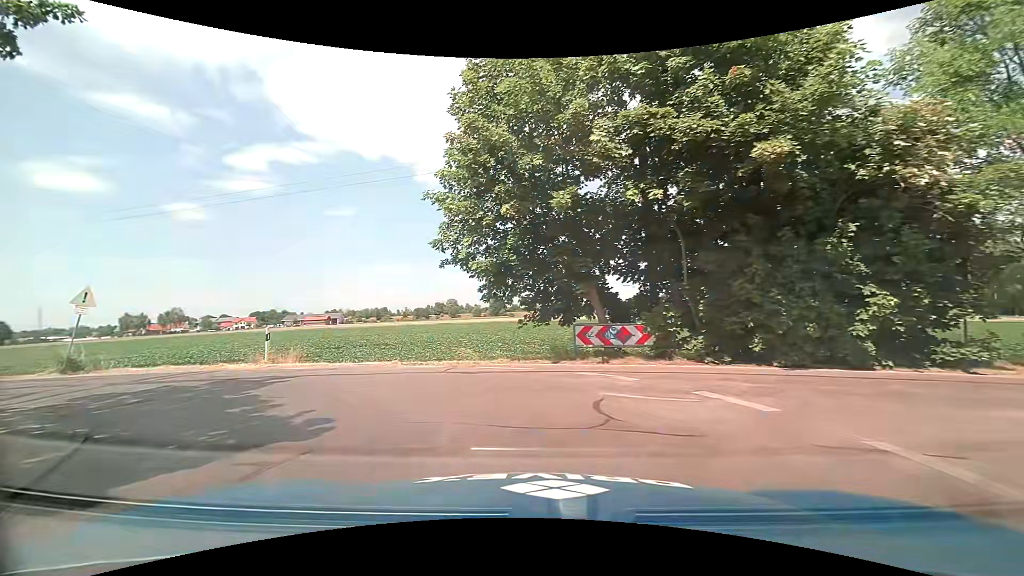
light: Day
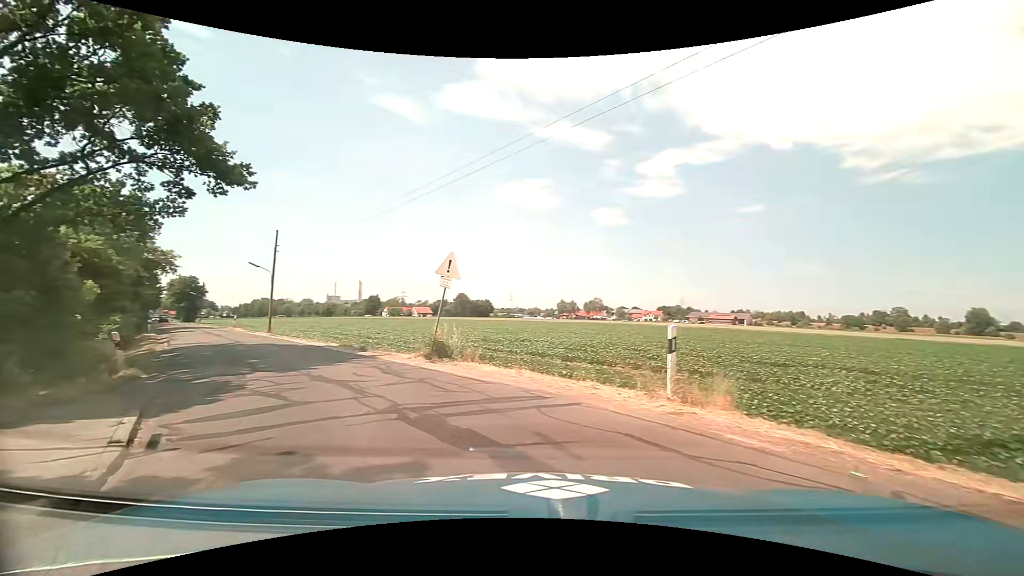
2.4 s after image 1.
(-3.4, +9.6) m; -43°
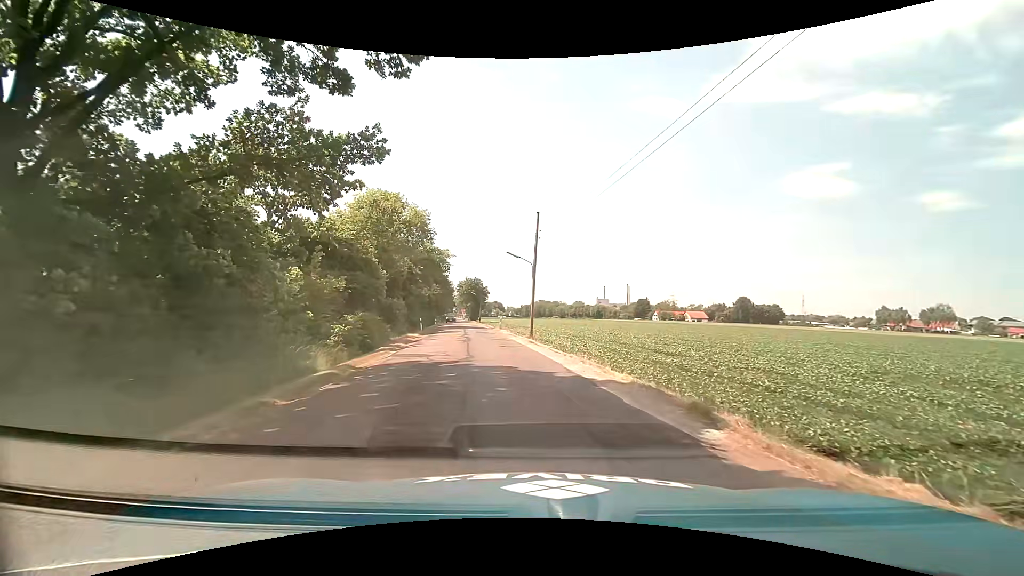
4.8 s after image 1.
(-4.0, +11.8) m; -29°
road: tertiary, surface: asphalt
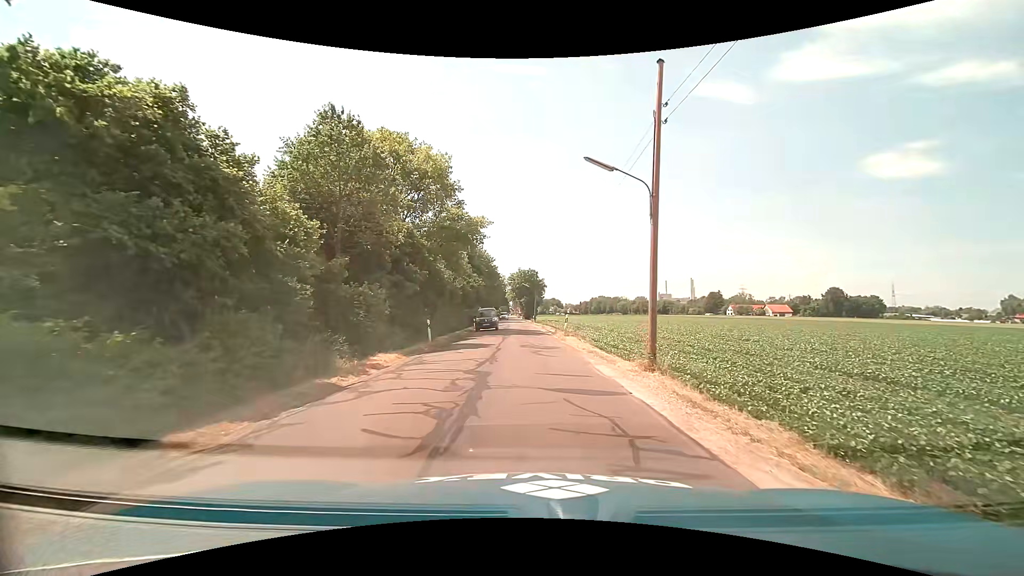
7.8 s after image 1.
(-1.7, +19.8) m; -7°
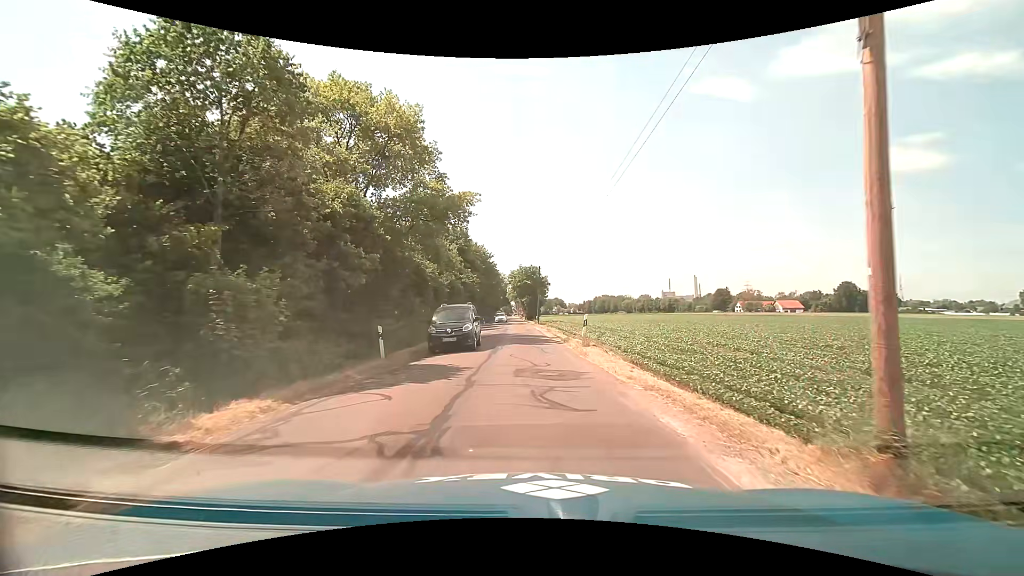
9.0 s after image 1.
(-0.1, +8.8) m; -1°
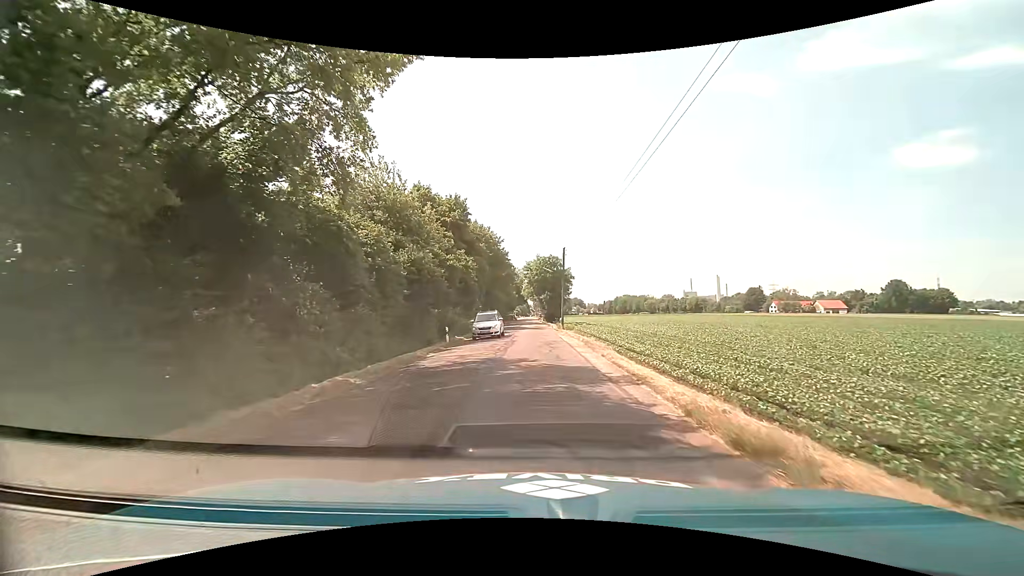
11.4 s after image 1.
(-0.3, +18.4) m; -2°
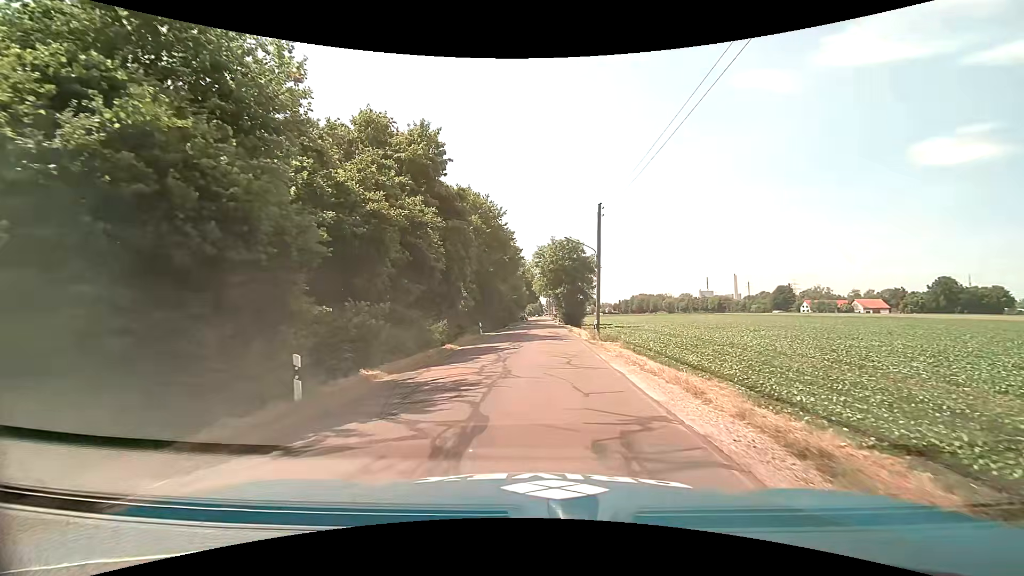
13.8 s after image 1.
(-0.1, +18.4) m; -2°
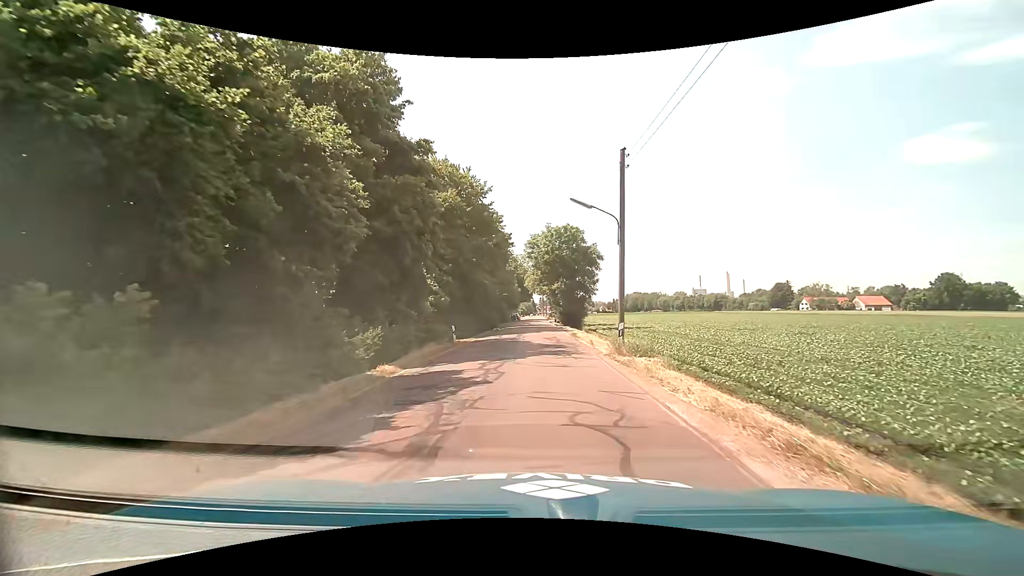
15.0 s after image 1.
(+0.1, +9.2) m; +1°
(0, +10) (0, +20) (0, +30) (0, +40) (0, +50) (0, +60) (0, +70) (0, +80) (0, +90) (0, +100) m
